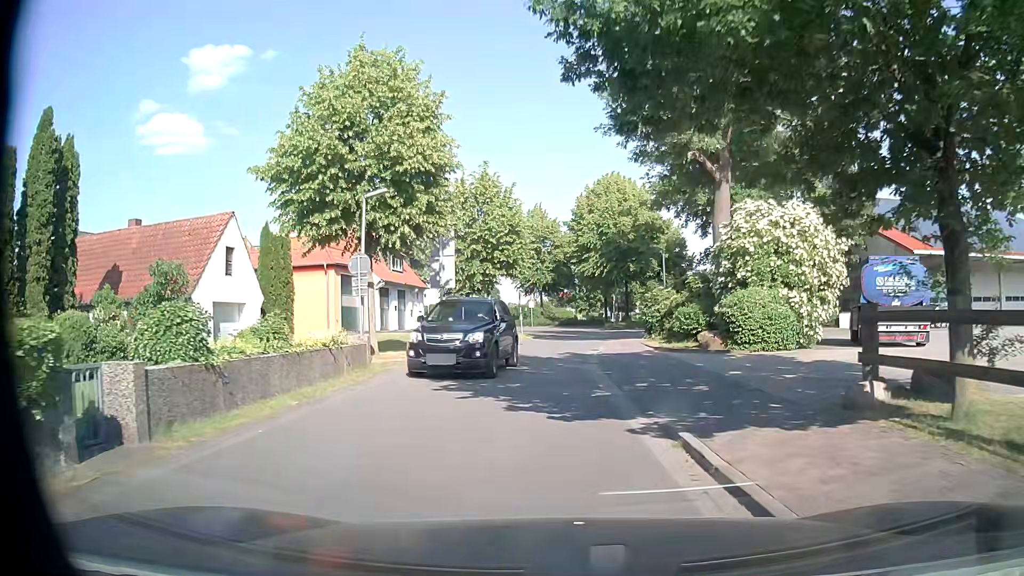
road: residential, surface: asphalt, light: Day
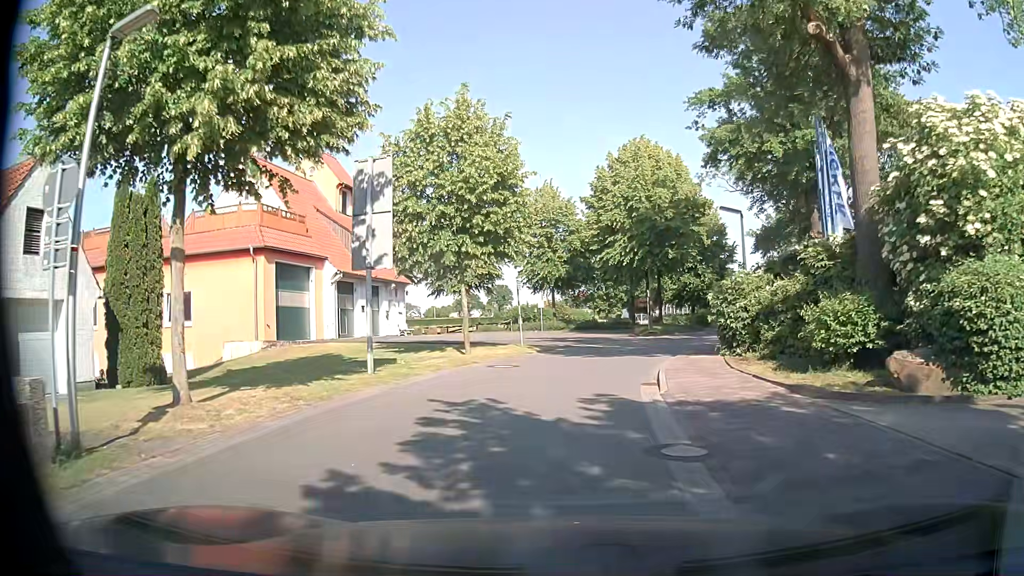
(-0.2, +11.7) m; -2°
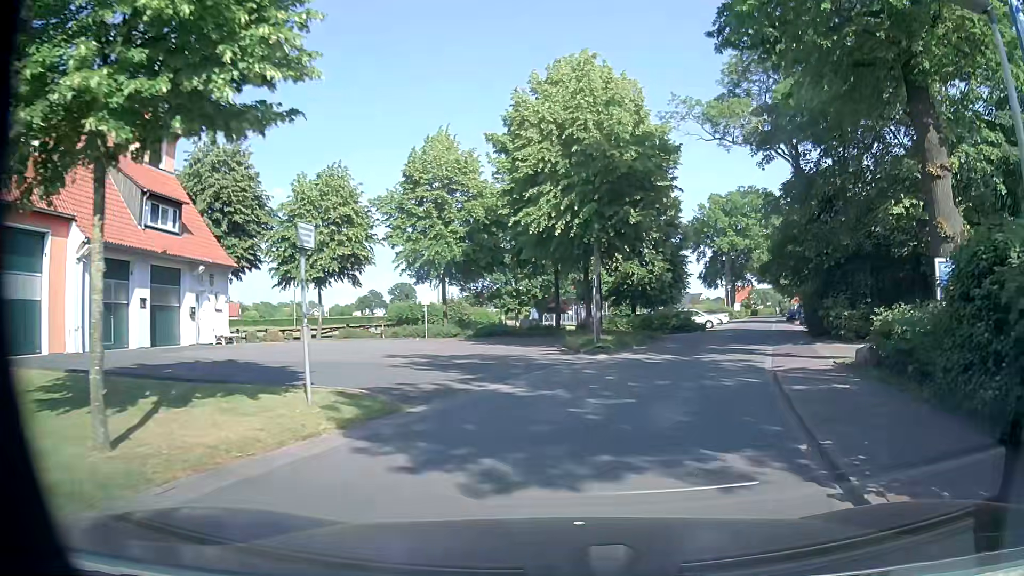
(+0.4, +15.0) m; +7°
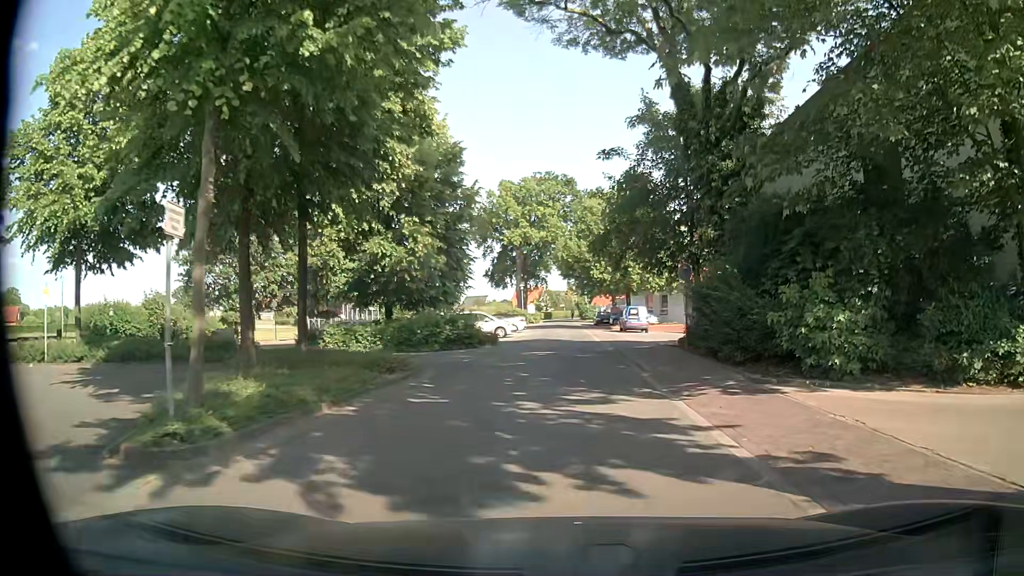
(+2.7, +15.1) m; +19°
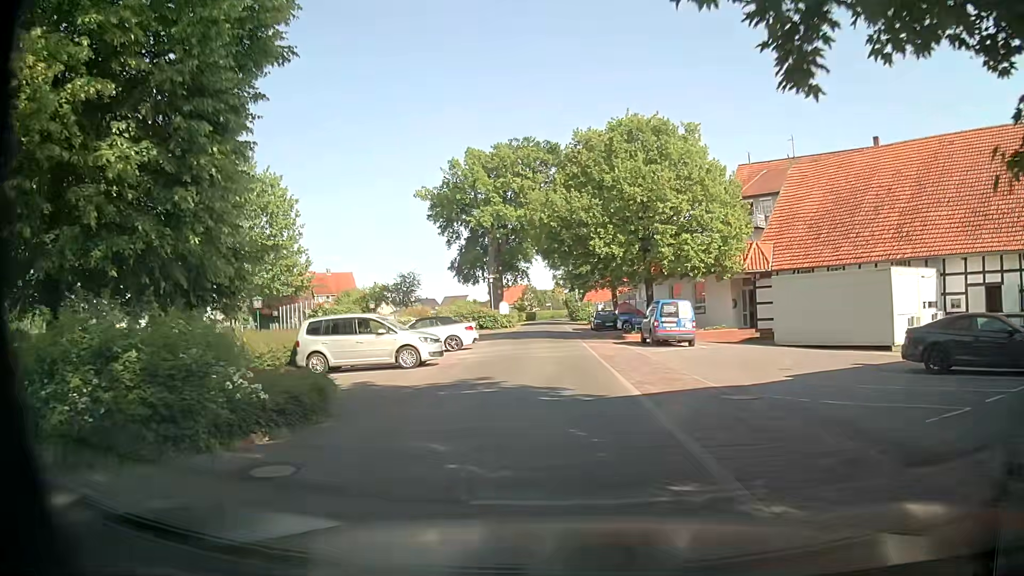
(+0.3, +20.7) m; 0°
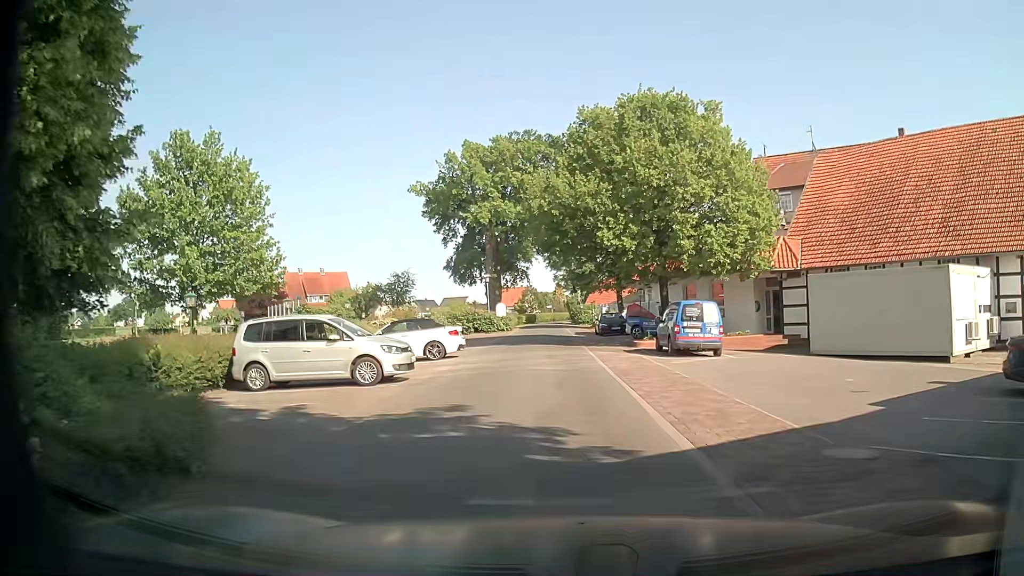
(0.0, +4.2) m; +2°
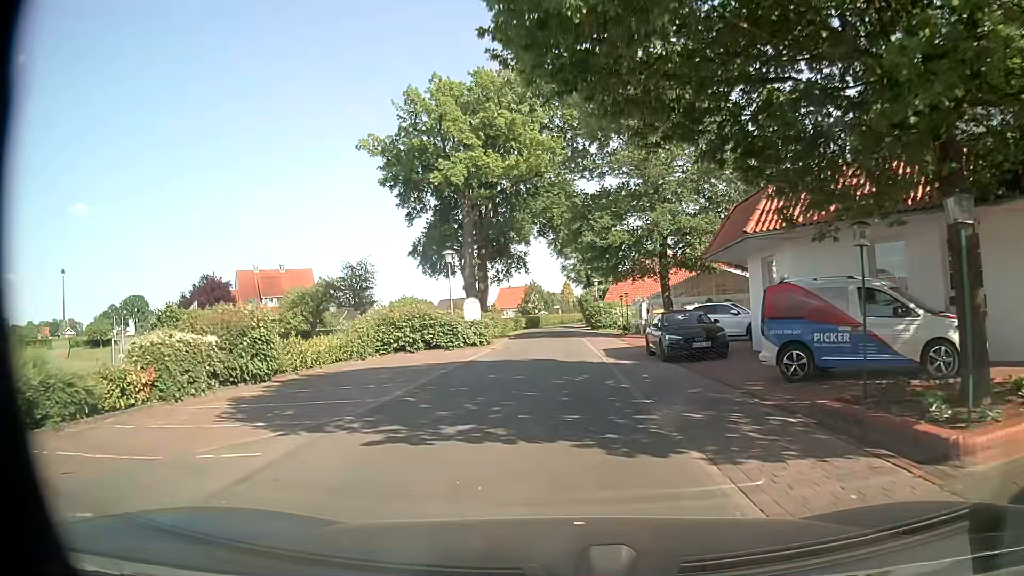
(-0.8, +22.3) m; -2°
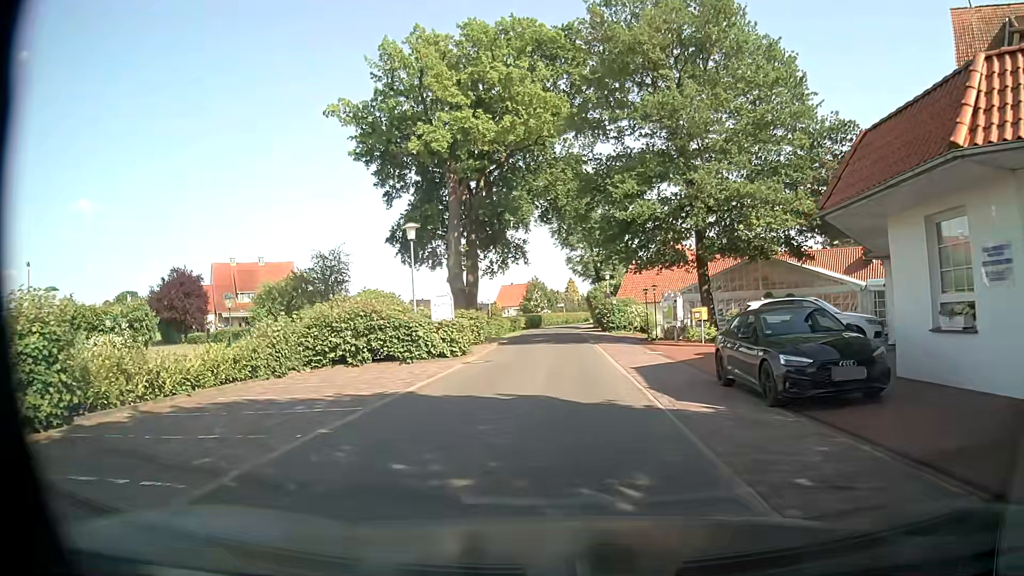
(-0.1, +9.2) m; 0°
(0, +10) (0, +20) (0, +30) (0, +40) (0, +50) (0, +60) (+1, +70) (+3, +80) (+5, +90) (+7, +99) m
